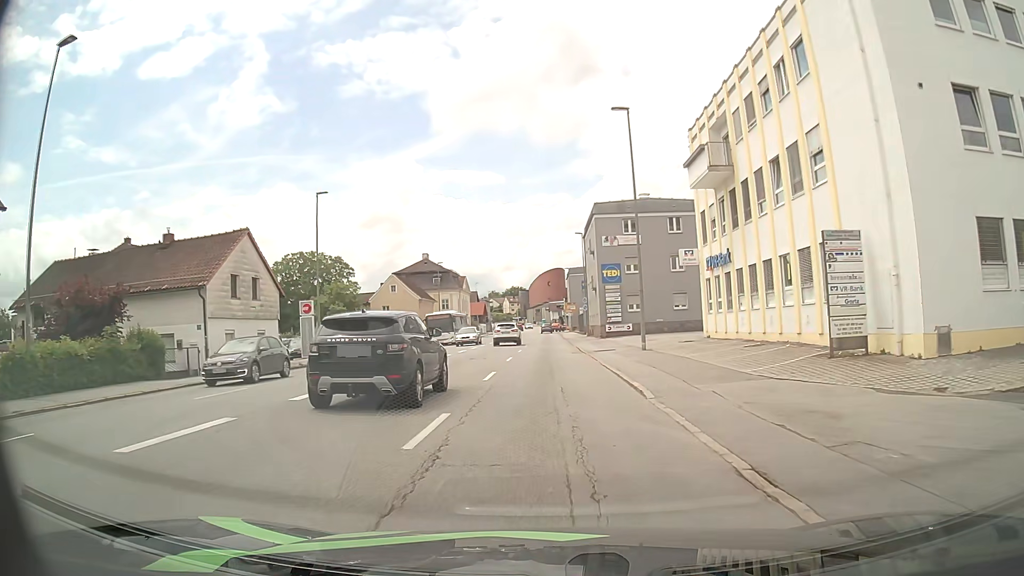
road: tertiary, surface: asphalt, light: Day
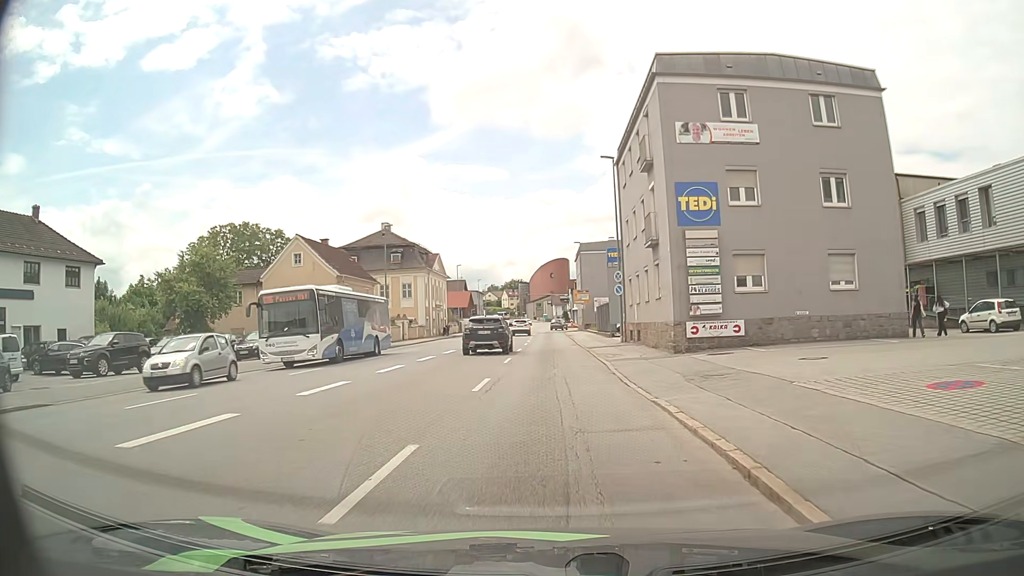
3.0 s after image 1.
(-0.2, +30.2) m; -1°
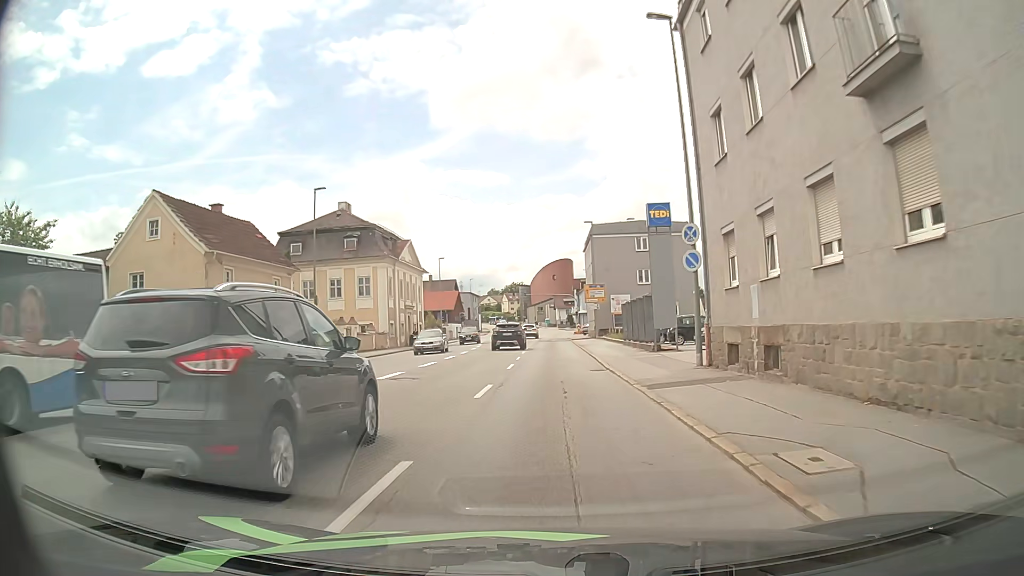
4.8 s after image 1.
(0.0, +18.6) m; 0°
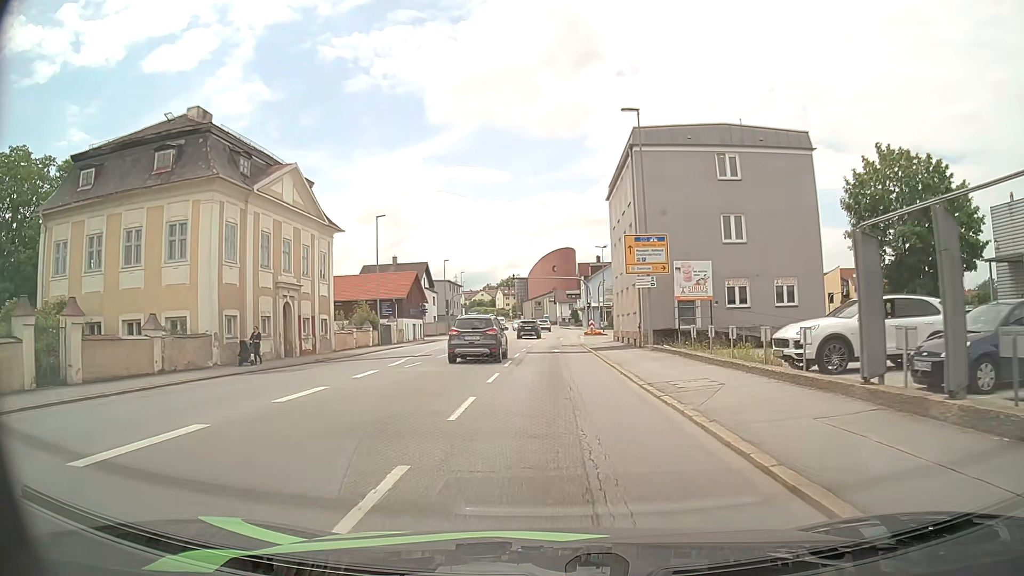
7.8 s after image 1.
(+0.1, +30.6) m; 0°
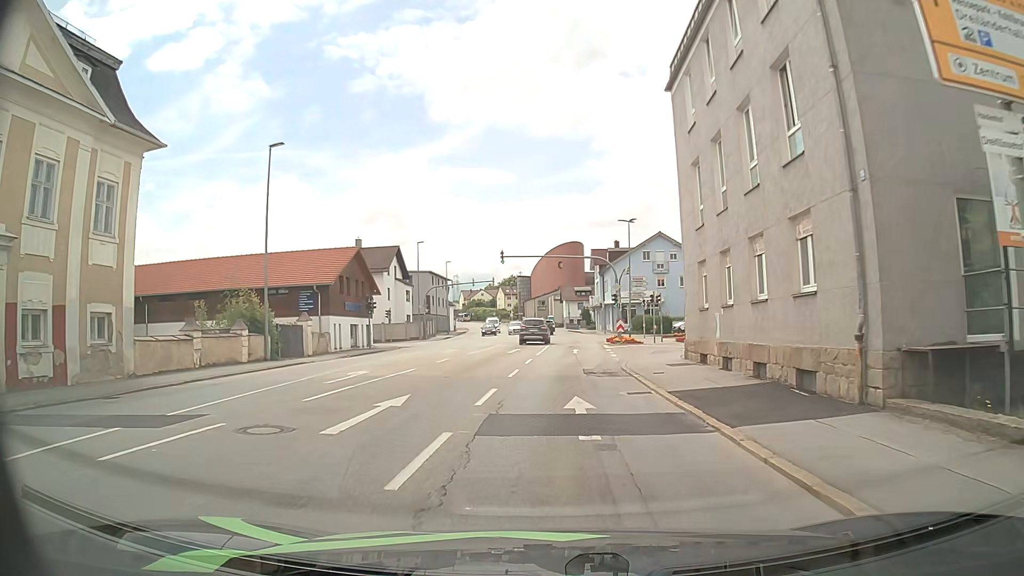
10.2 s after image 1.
(-0.1, +22.3) m; 0°
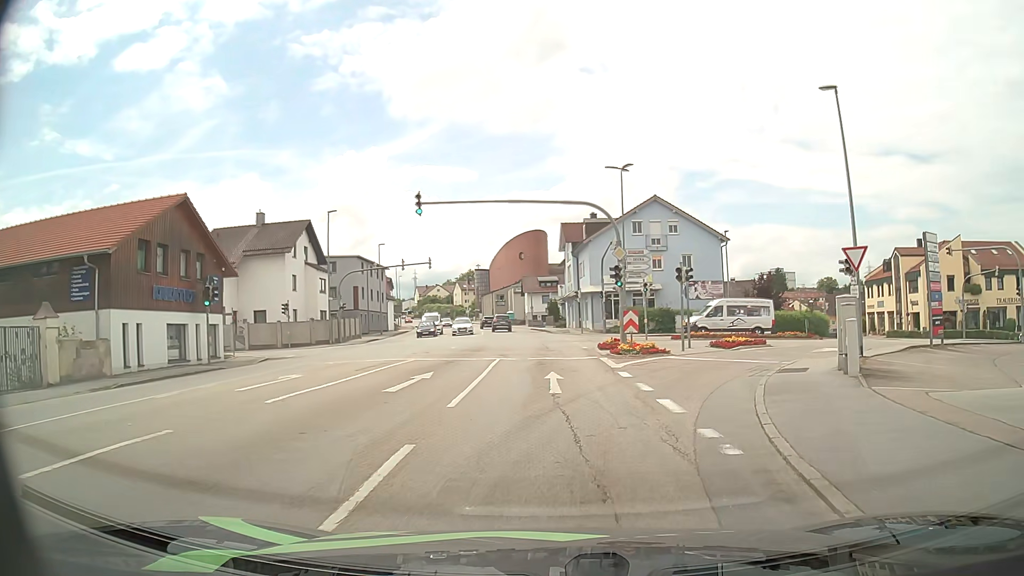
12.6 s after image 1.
(+0.2, +19.2) m; +2°
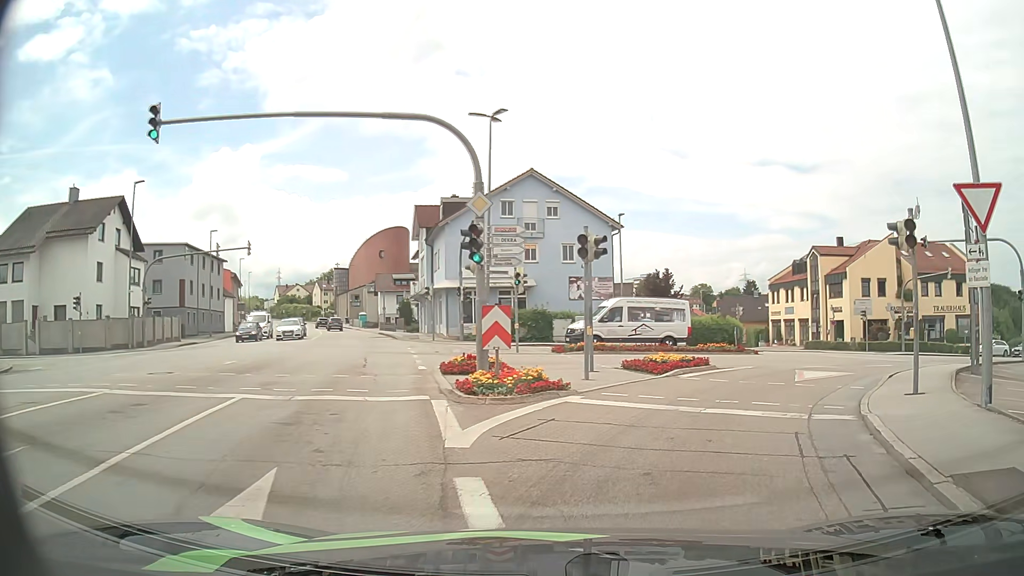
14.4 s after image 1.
(+1.0, +11.1) m; +11°
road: tertiary_link
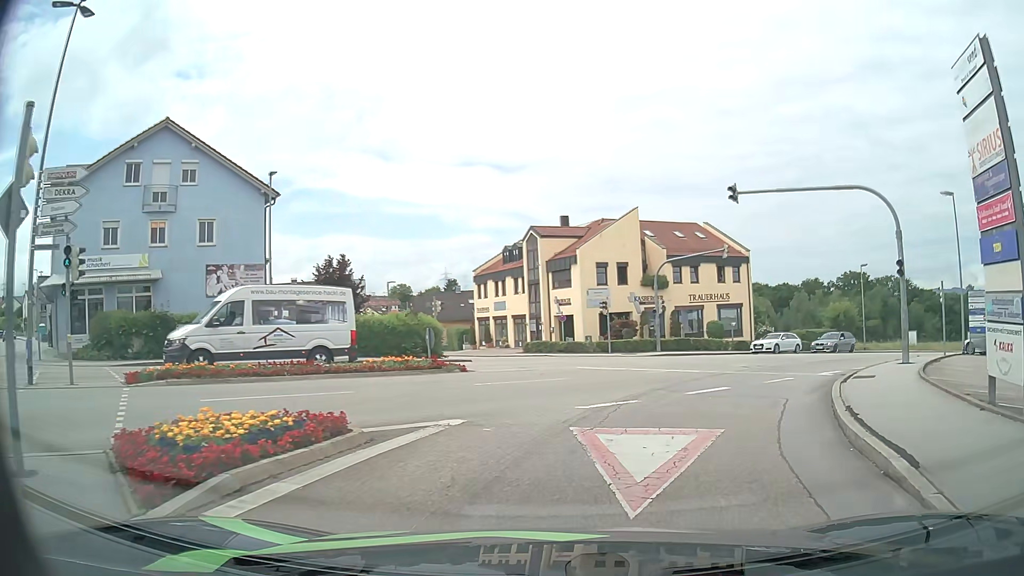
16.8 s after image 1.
(+3.0, +12.0) m; +26°
(+1, +10) (+5, +19) (+11, +27) (+19, +34) (+26, +40) (+34, +47) (+42, +53) (+50, +58) (+59, +63) (+68, +67) m
